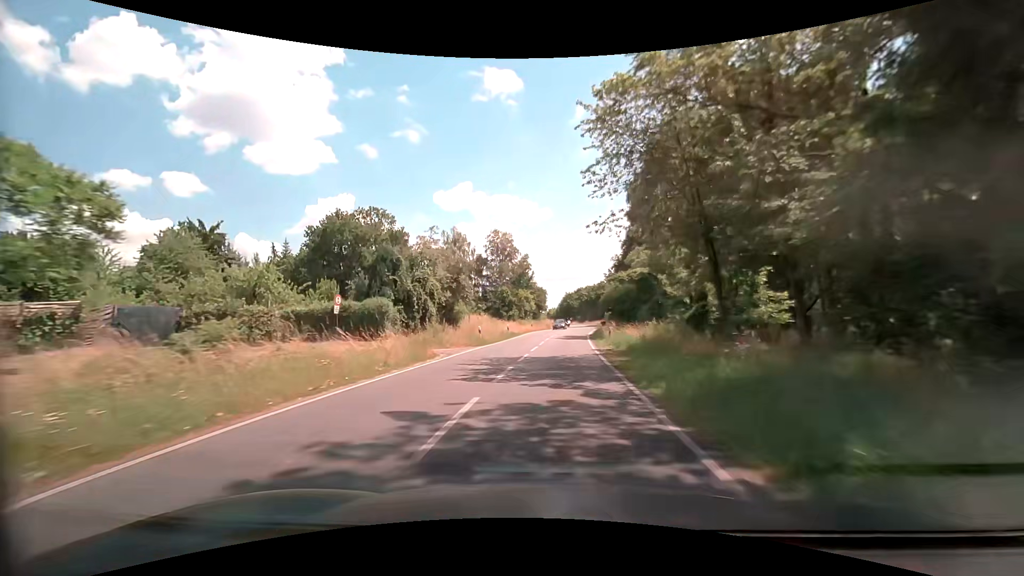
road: secondary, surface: asphalt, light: Day
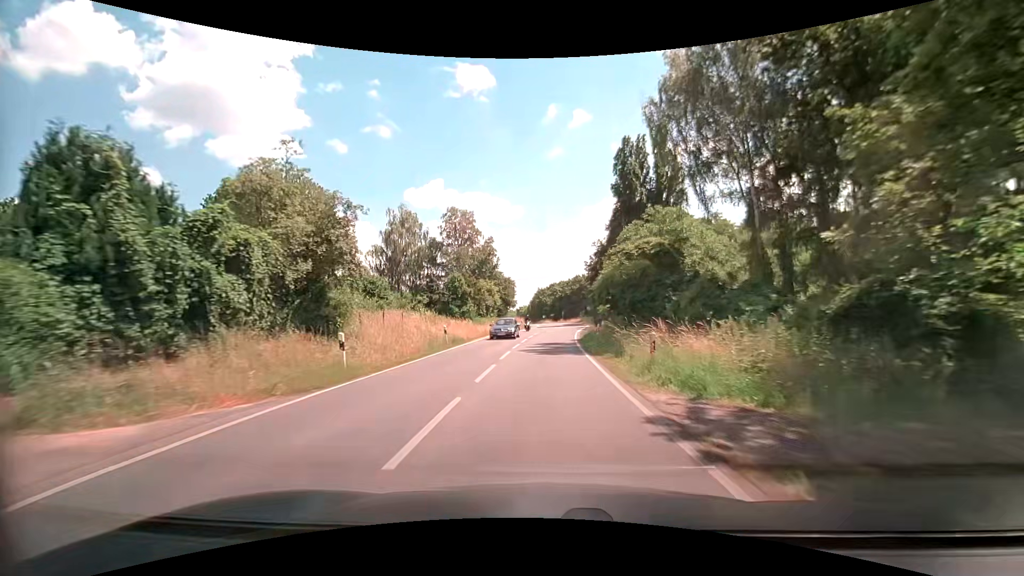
(+0.8, +18.2) m; +4°
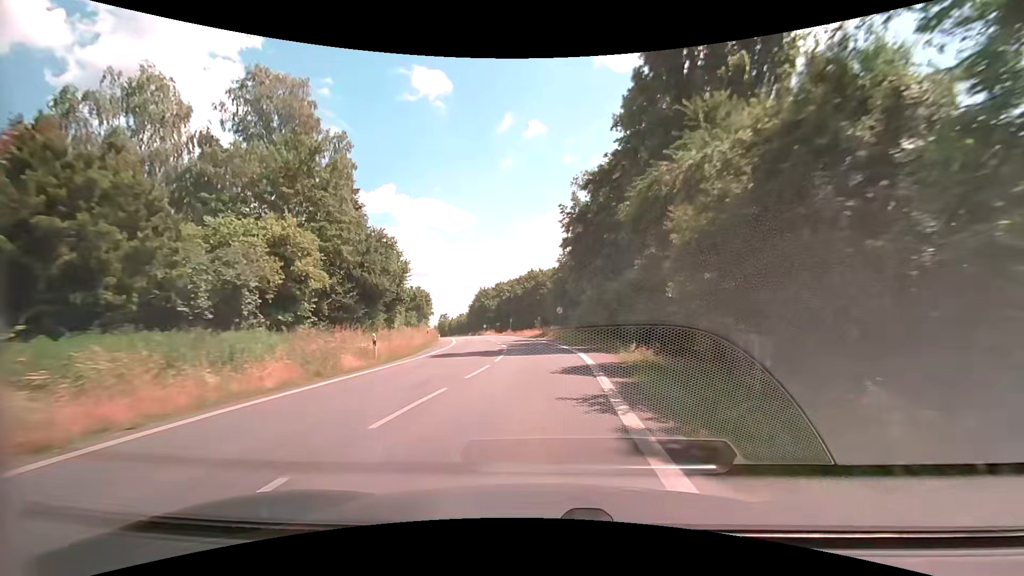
(+1.9, +46.1) m; +5°
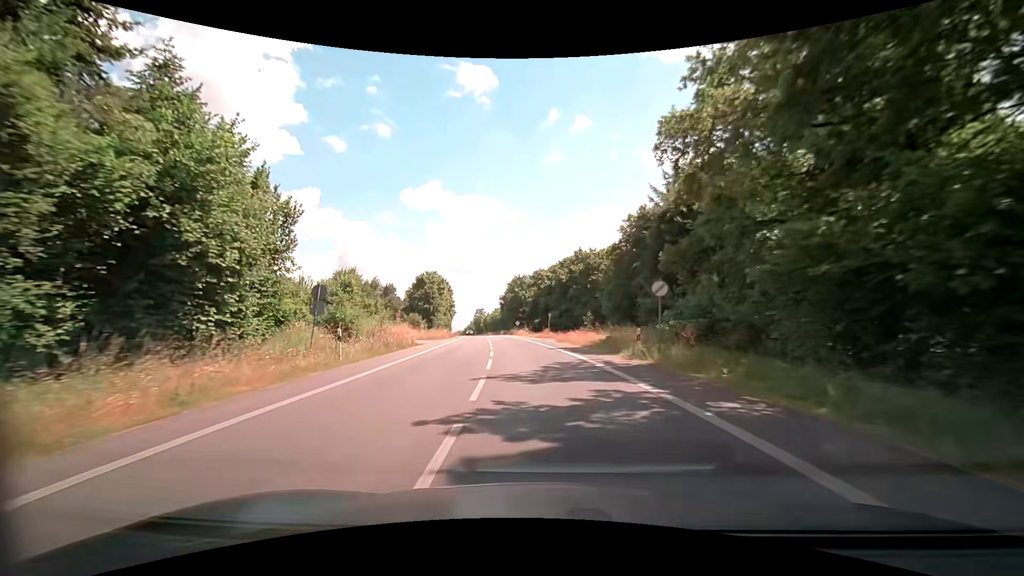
(-0.9, +27.8) m; -5°
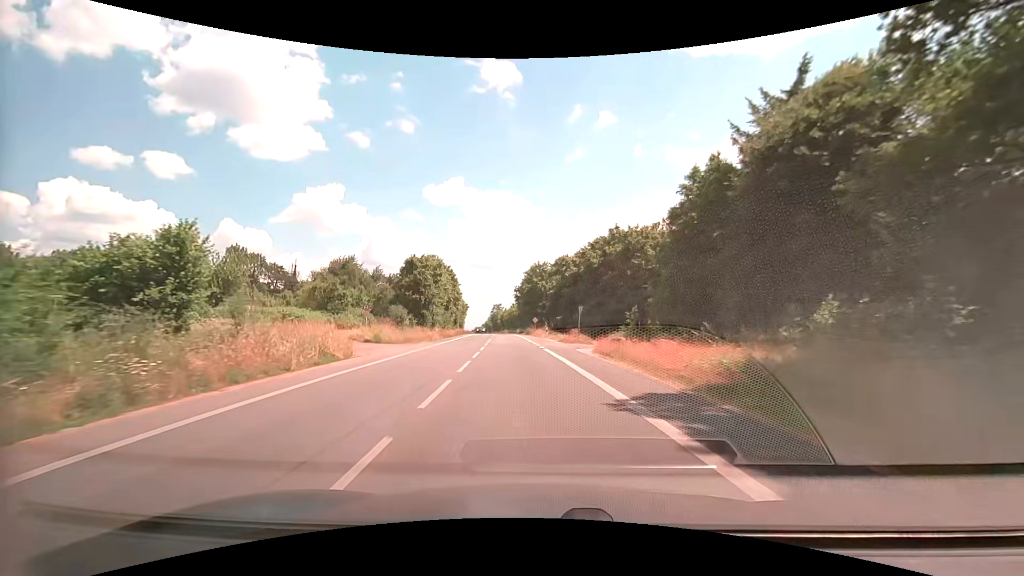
(-0.3, +18.6) m; -2°
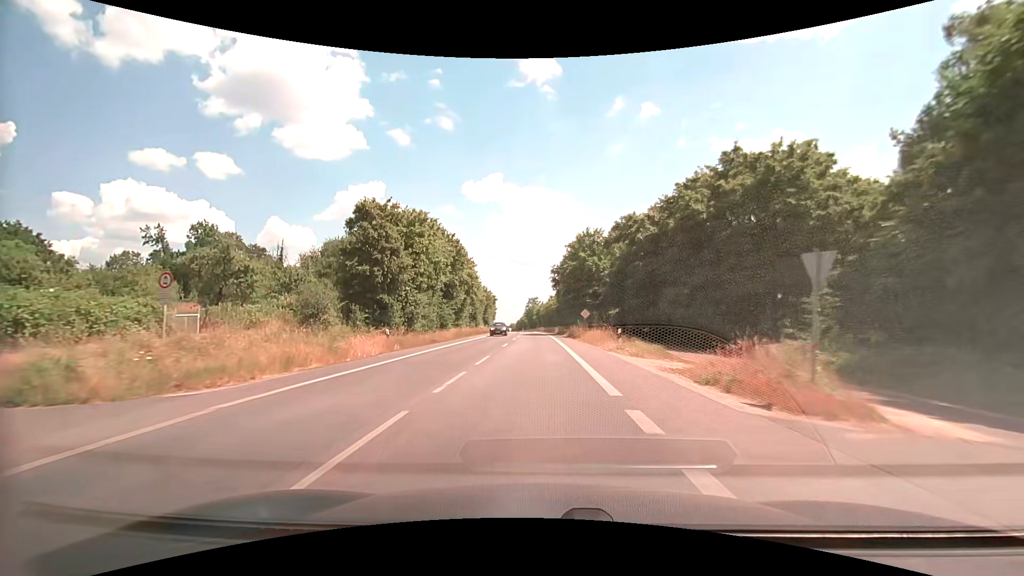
(-1.0, +28.6) m; -4°
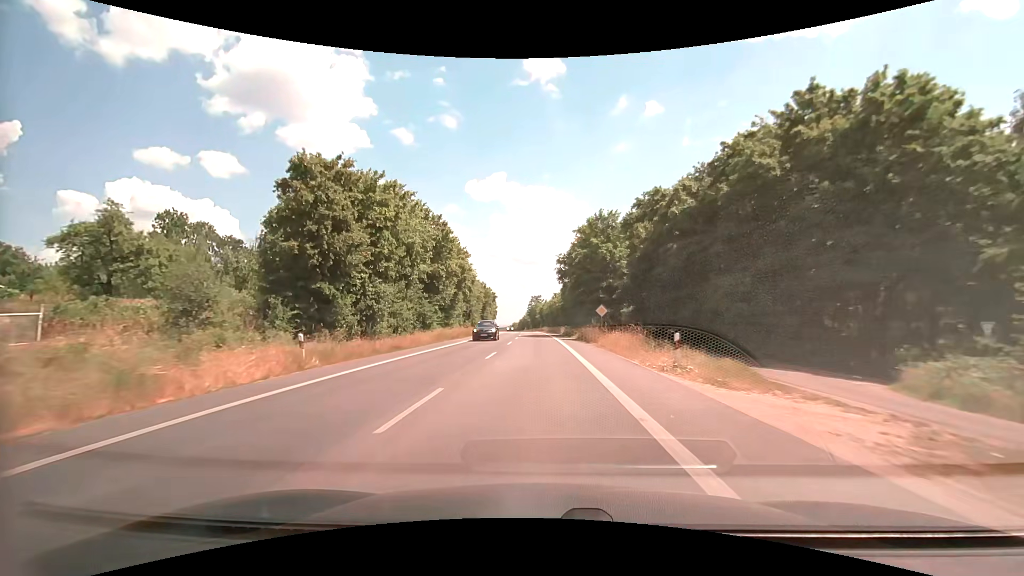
(0.0, +9.8) m; 0°
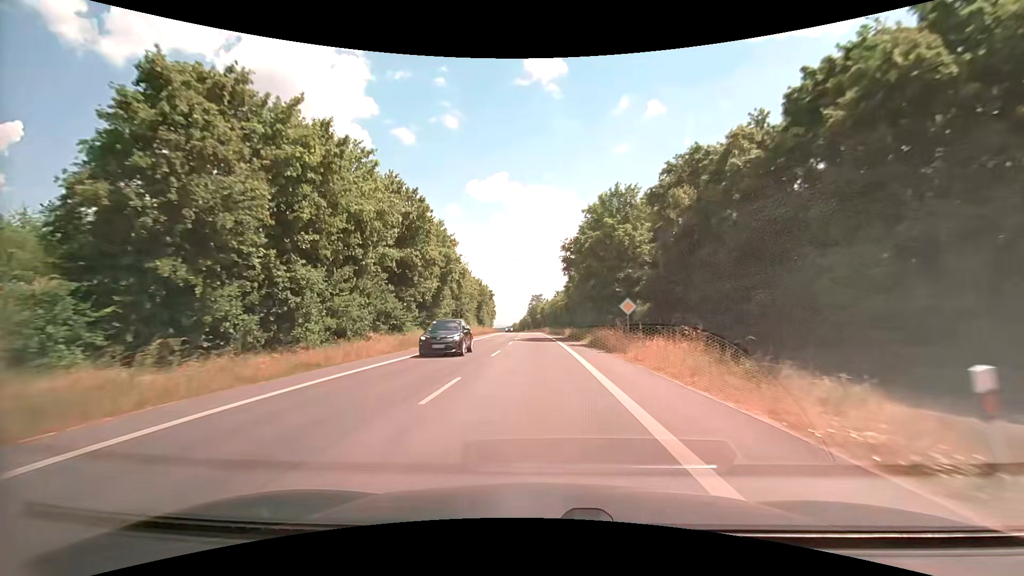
(0.0, +10.0) m; 0°
(0, +10) (0, +20) (0, +30) (0, +40) (-1, +50) (-1, +60) (-1, +70) (-2, +80) (-2, +90) (-3, +100) m
